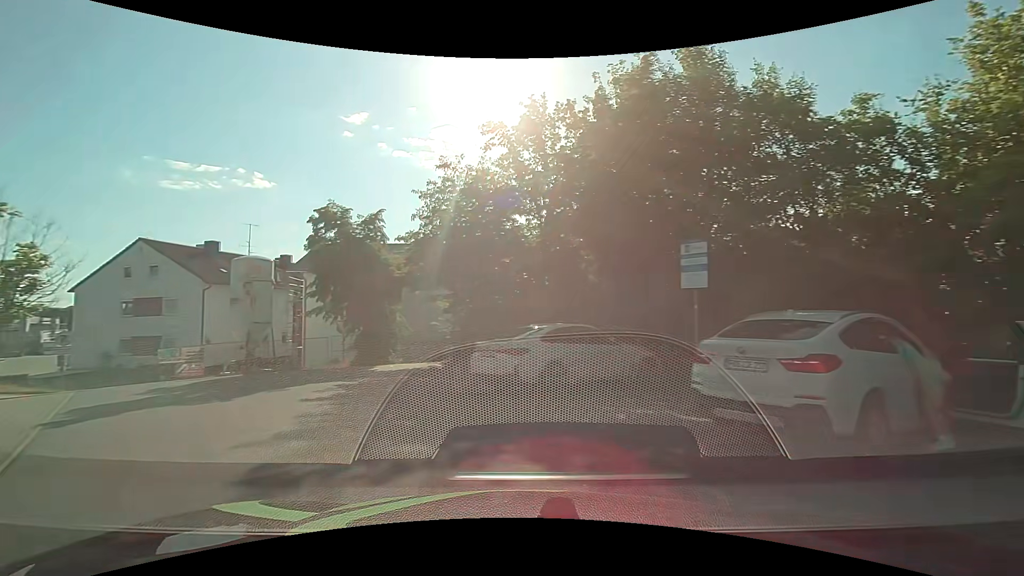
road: service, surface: asphalt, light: Day
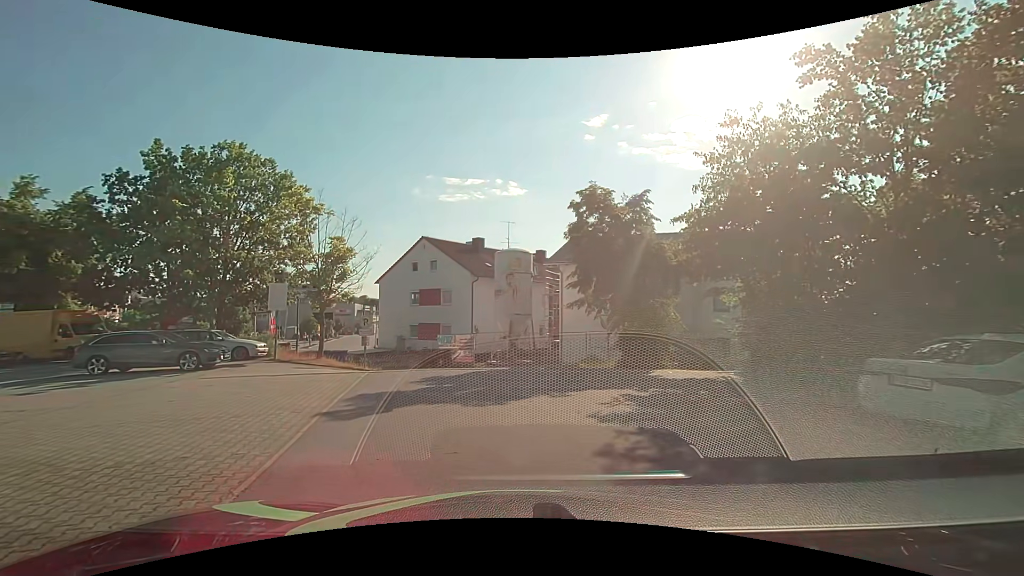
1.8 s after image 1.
(-0.9, +3.4) m; -26°
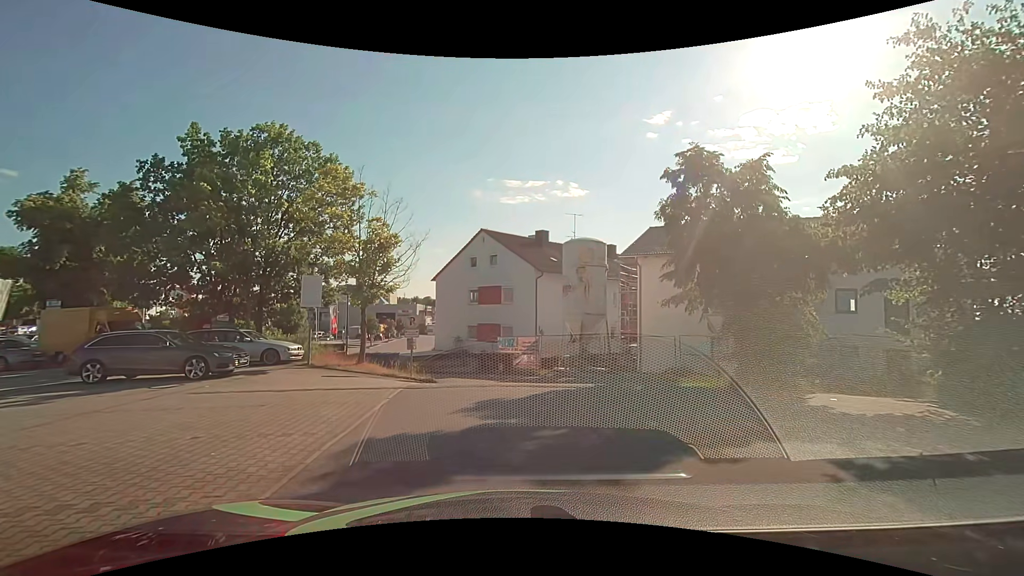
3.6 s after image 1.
(-0.4, +4.4) m; -8°
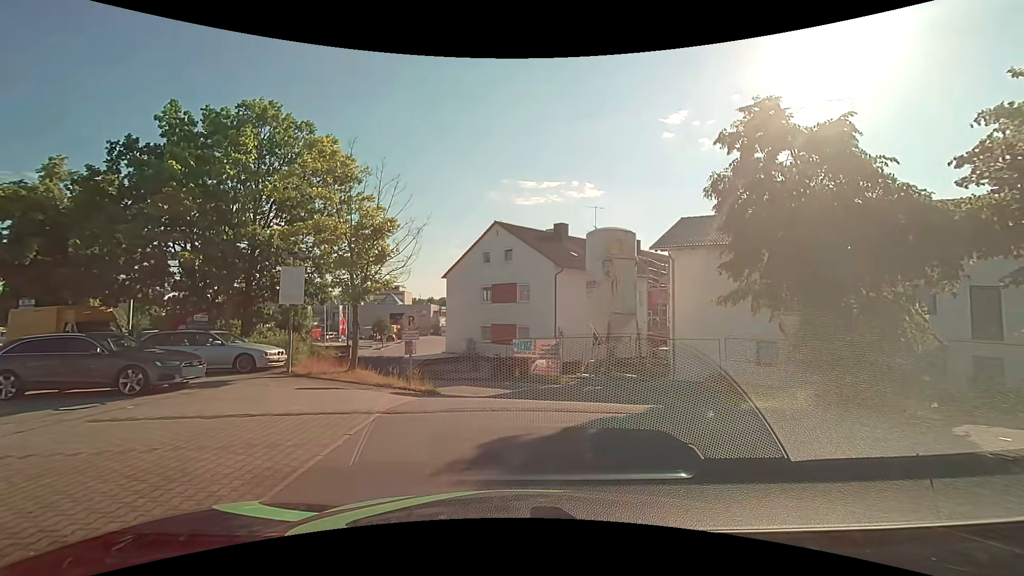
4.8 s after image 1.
(0.0, +3.2) m; -2°
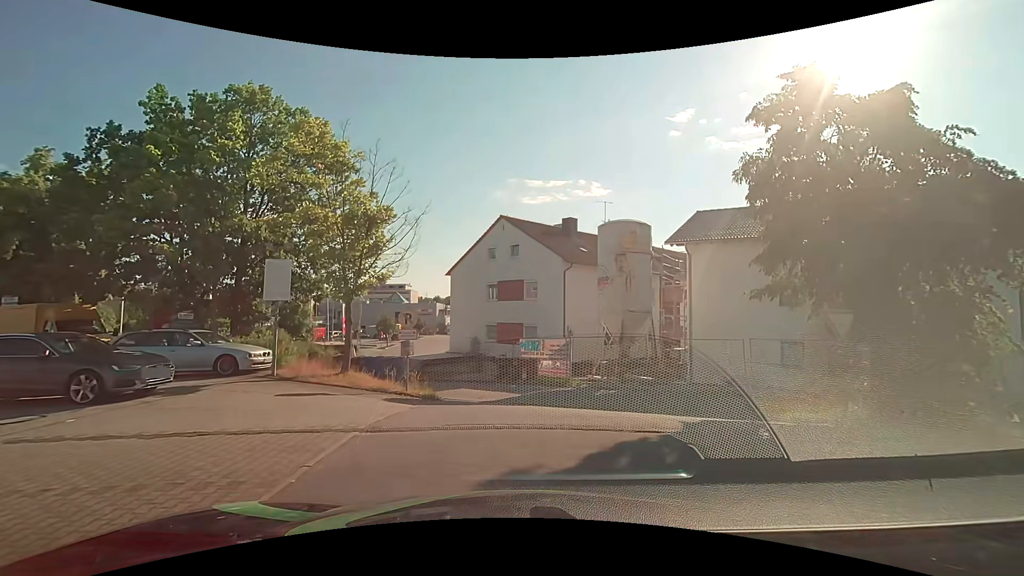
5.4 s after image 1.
(0.0, +1.5) m; -1°
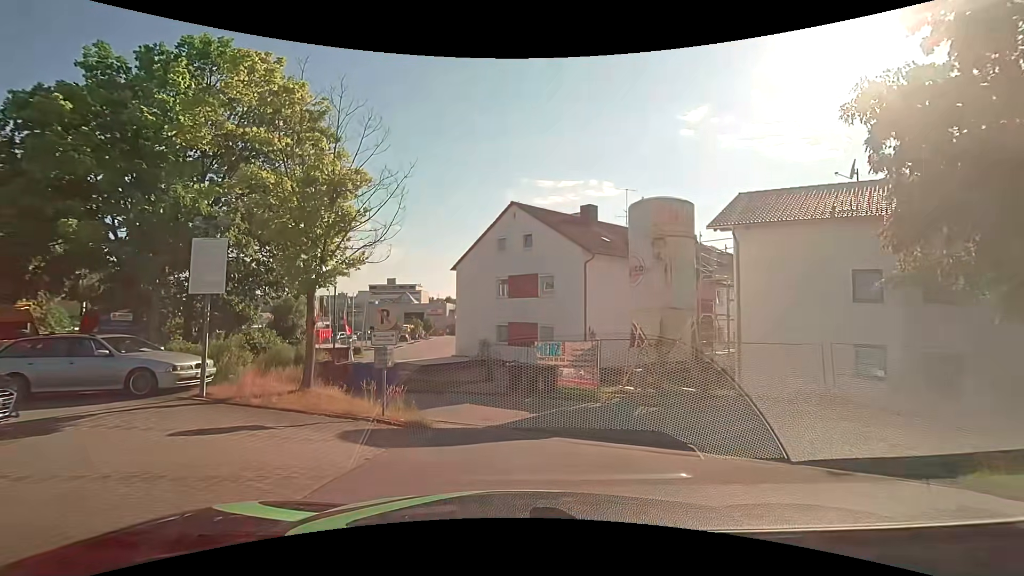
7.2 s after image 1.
(-0.1, +4.0) m; -2°
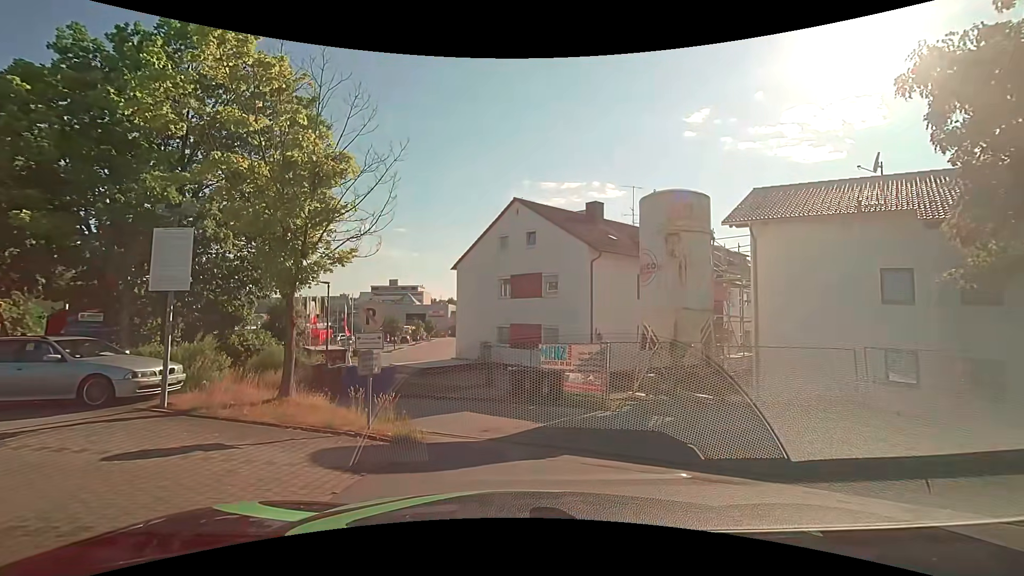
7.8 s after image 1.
(0.0, +1.3) m; +1°
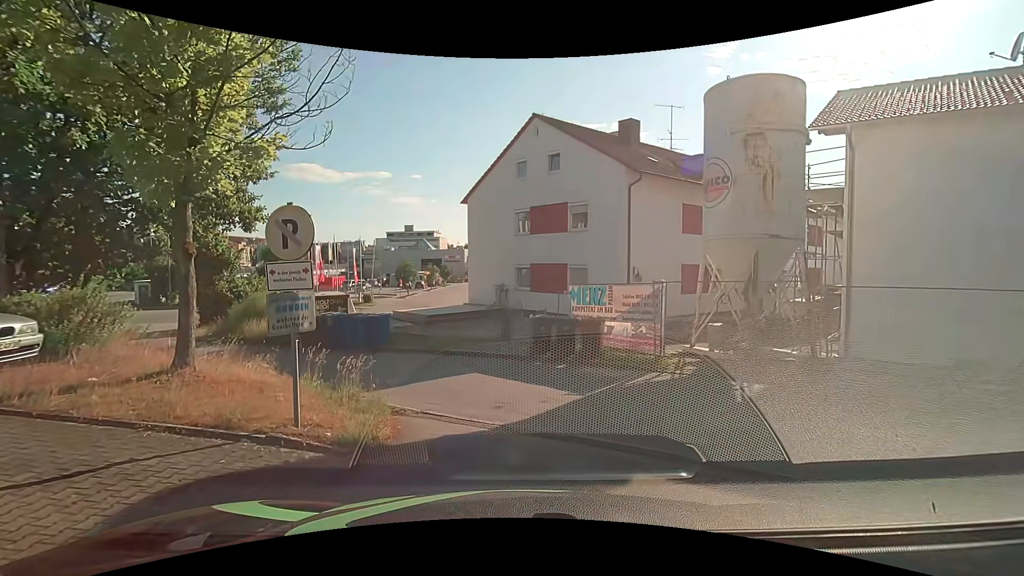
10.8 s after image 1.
(-0.1, +4.0) m; 0°
